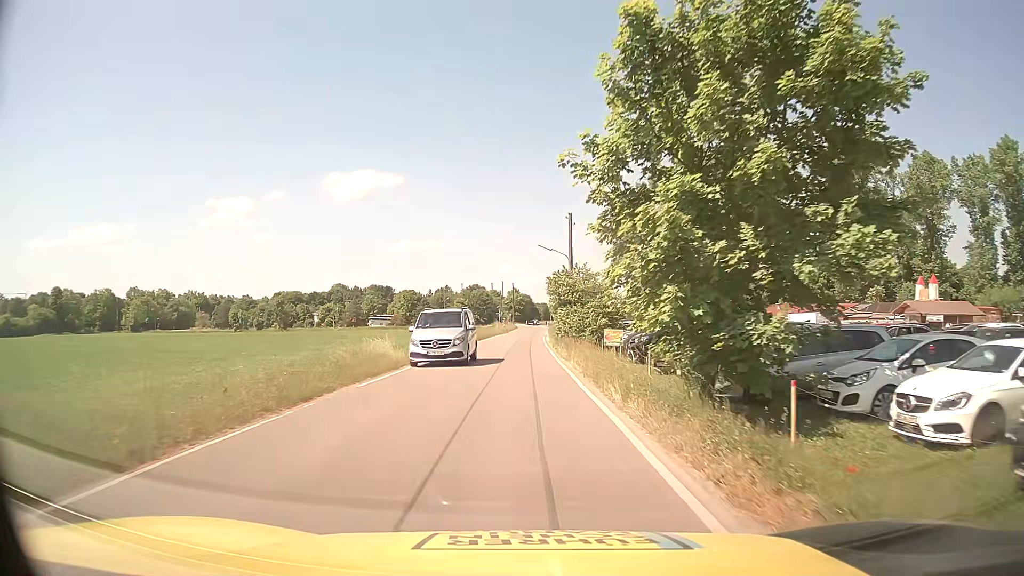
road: unclassified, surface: asphalt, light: Day
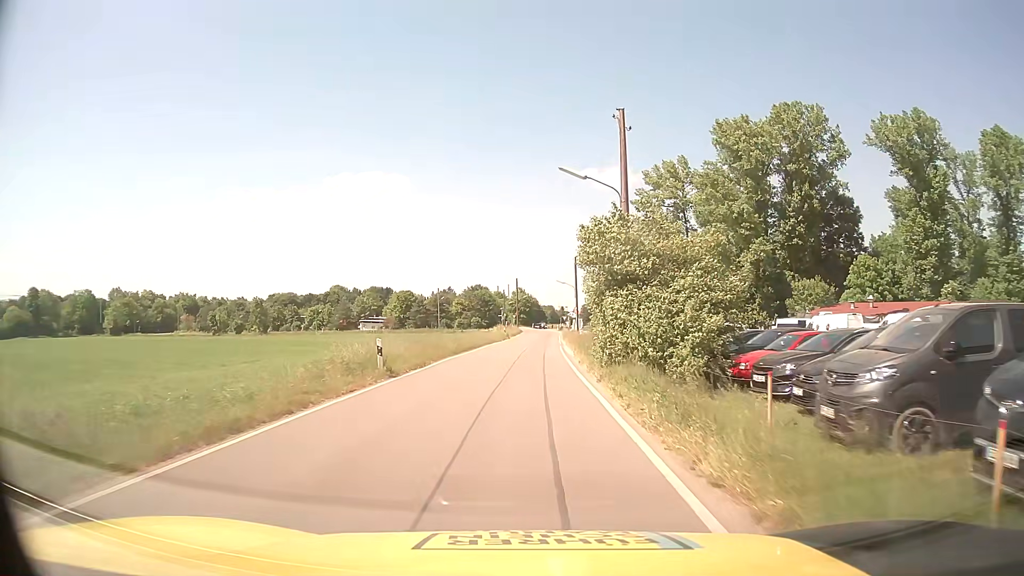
(-0.1, +20.4) m; -1°
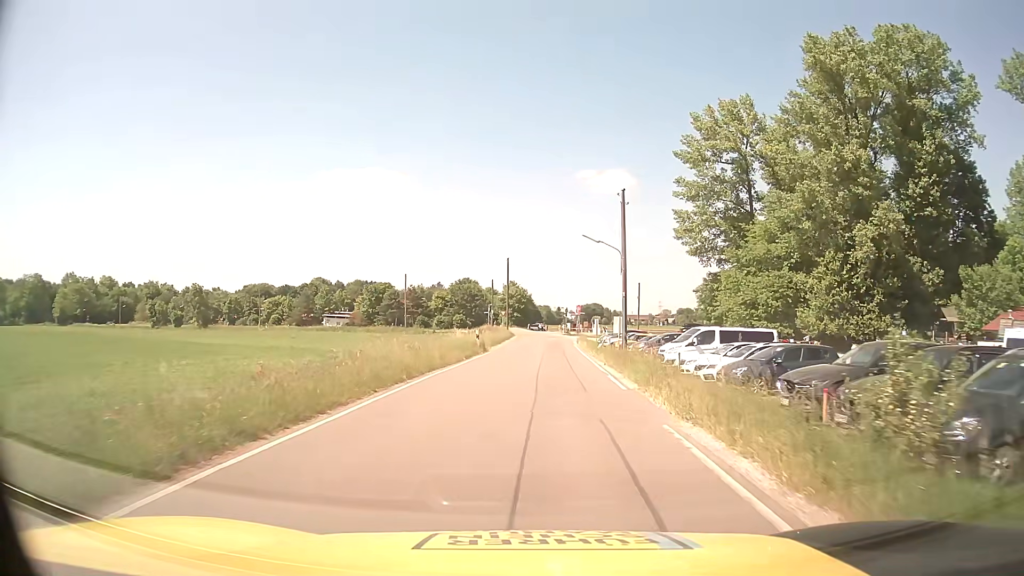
(0.0, +32.9) m; 0°
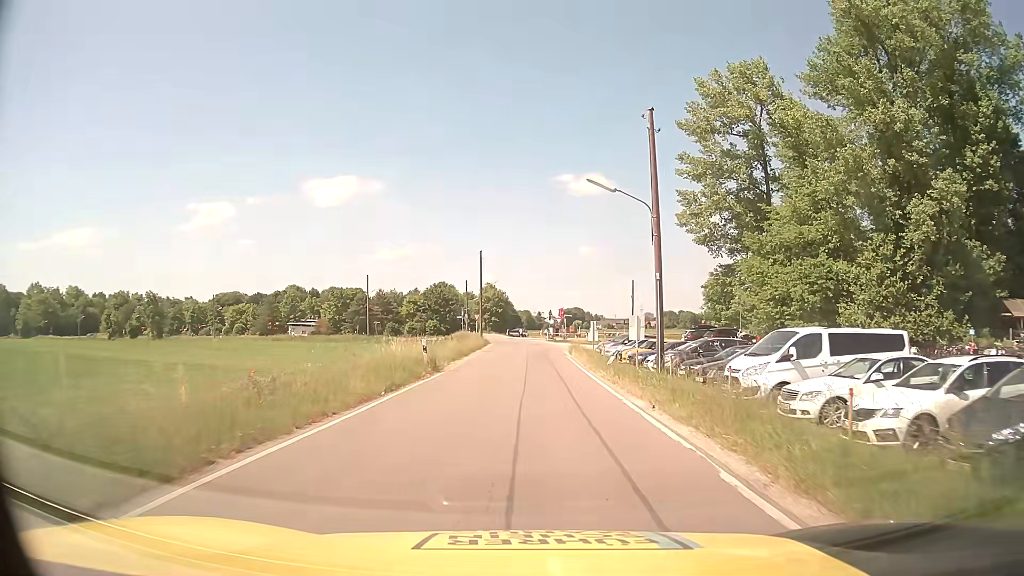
(+0.2, +12.3) m; +3°
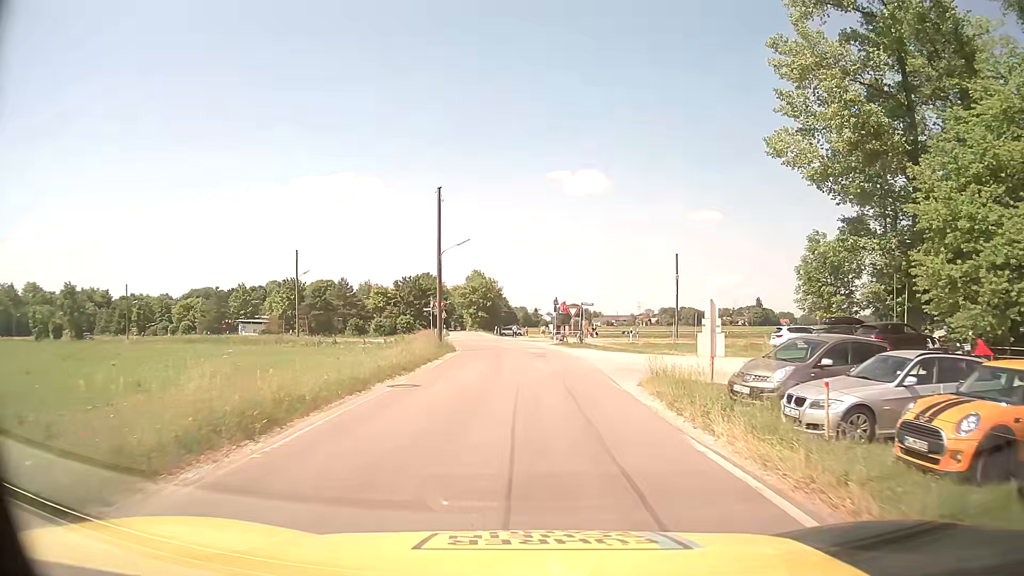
(-0.3, +27.7) m; 0°
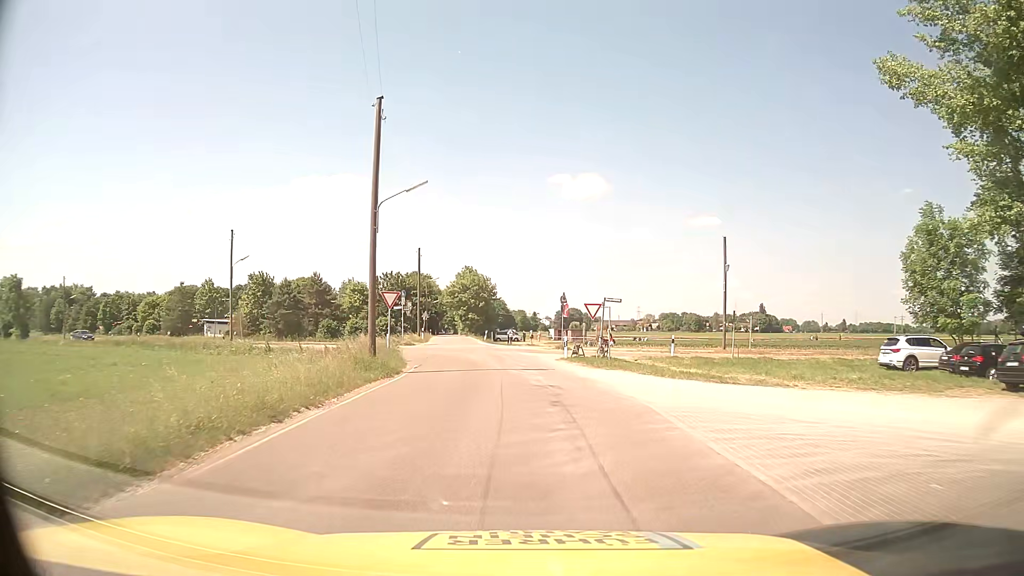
(0.0, +15.0) m; 0°
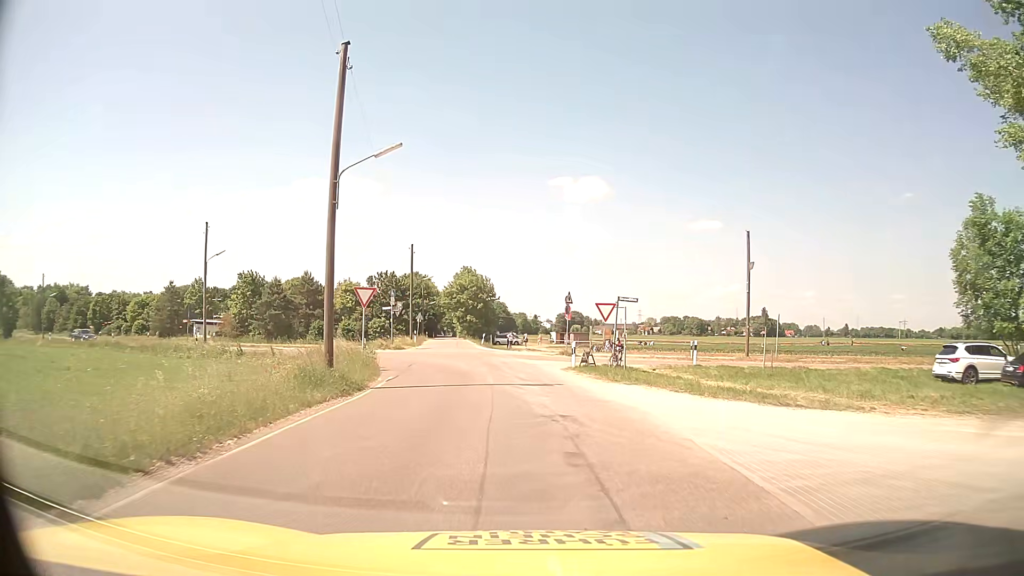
(0.0, +4.6) m; -1°
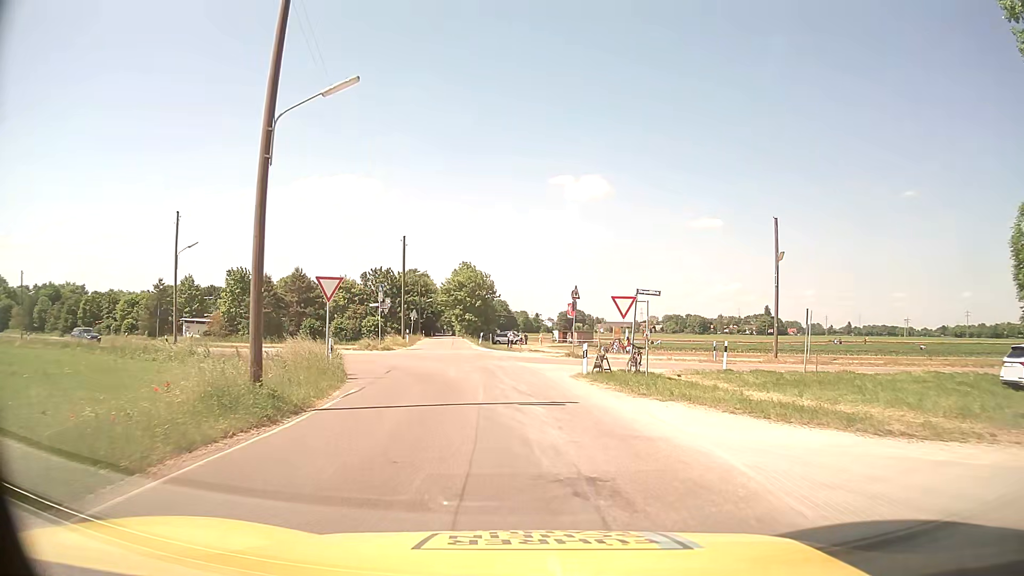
(0.0, +4.5) m; +1°
